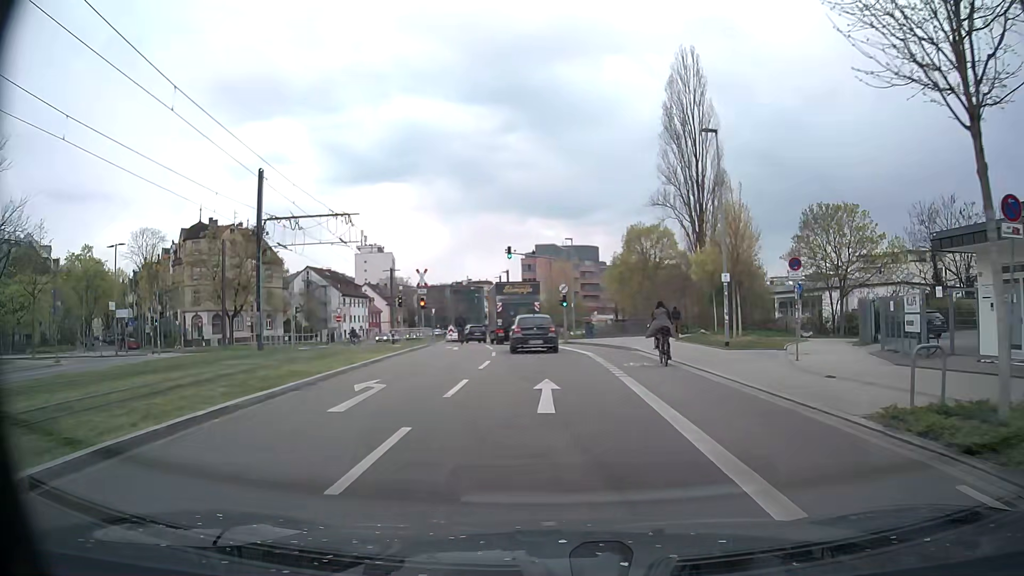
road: secondary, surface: asphalt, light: Day
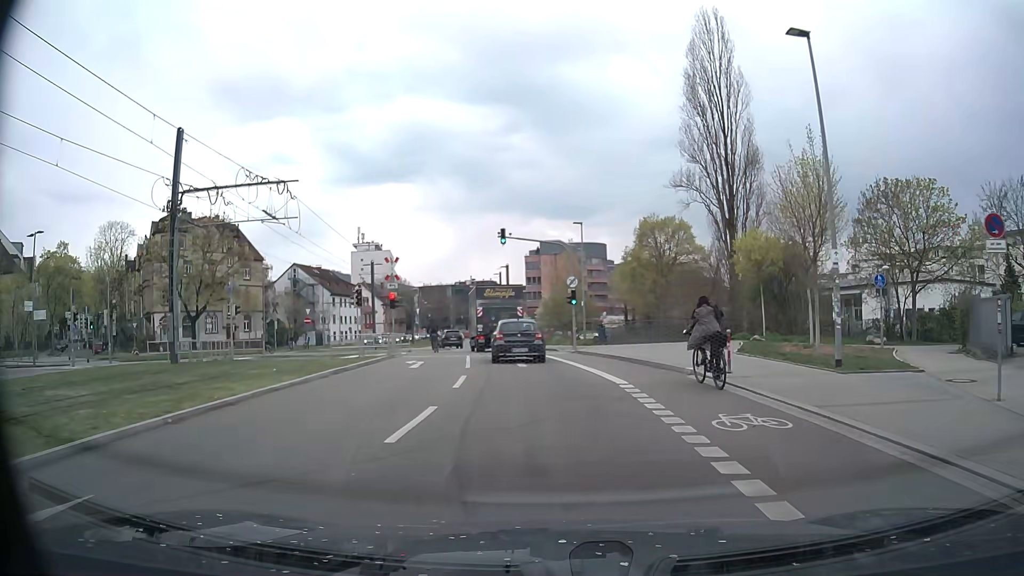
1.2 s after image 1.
(0.0, +9.8) m; 0°
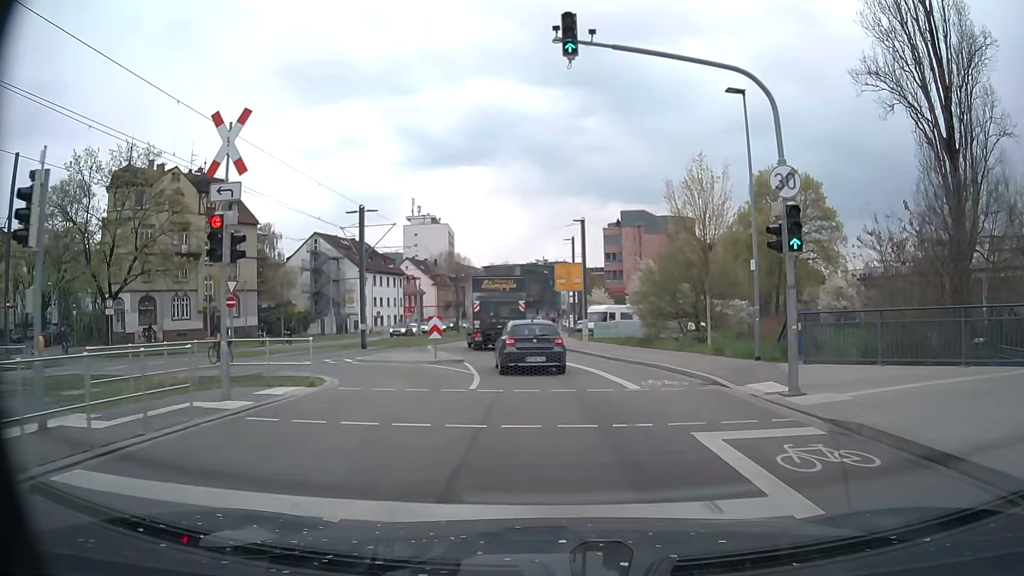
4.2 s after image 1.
(-1.7, +24.8) m; -6°
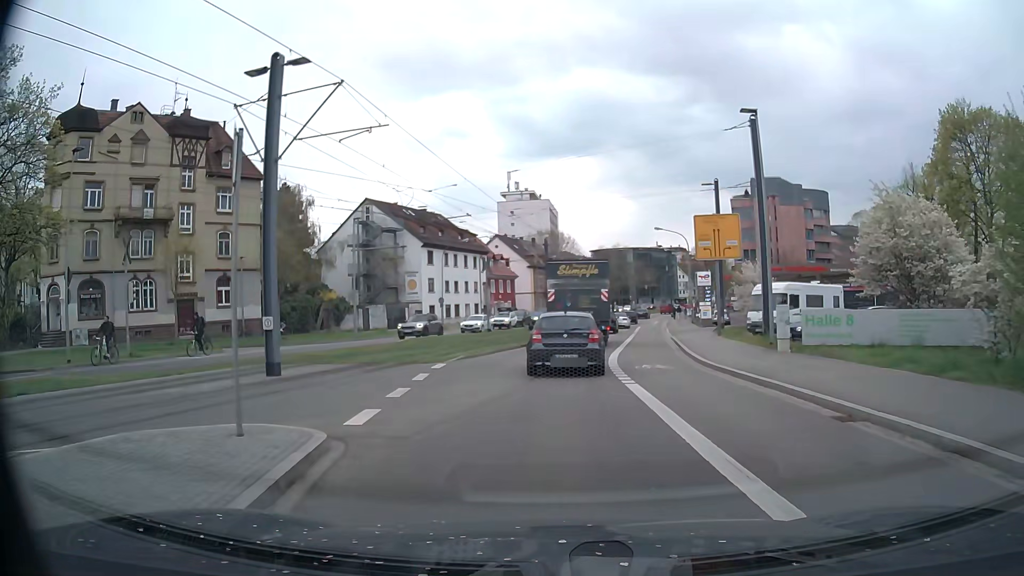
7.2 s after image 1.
(-1.3, +23.1) m; -9°
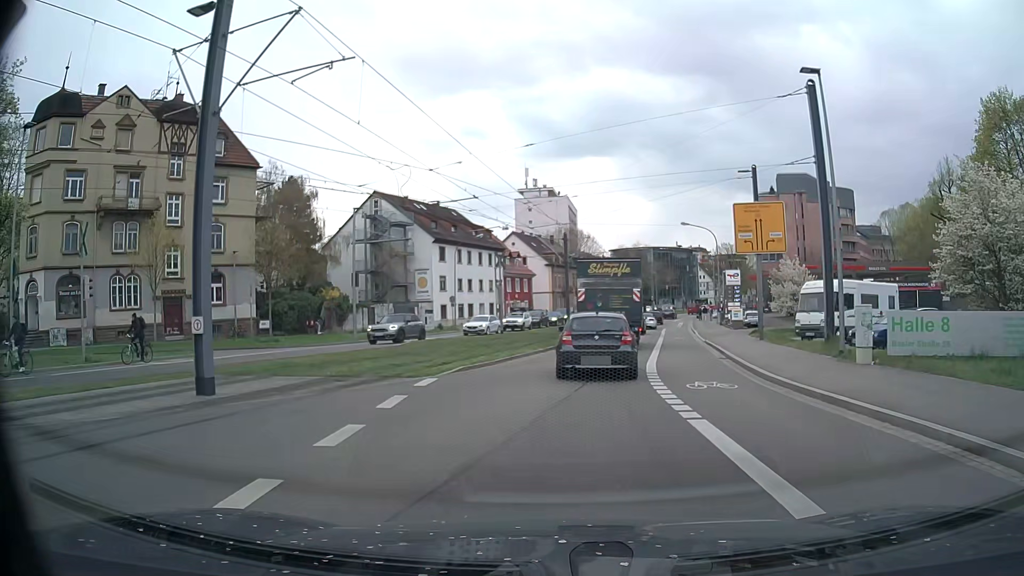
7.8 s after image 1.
(-0.1, +4.4) m; -2°
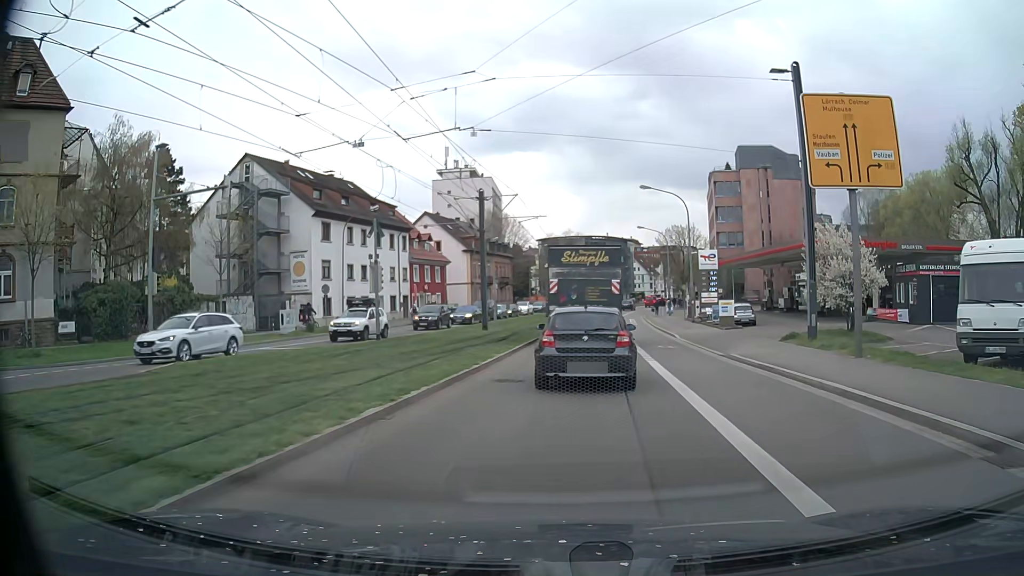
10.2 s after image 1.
(+0.5, +16.6) m; +6°
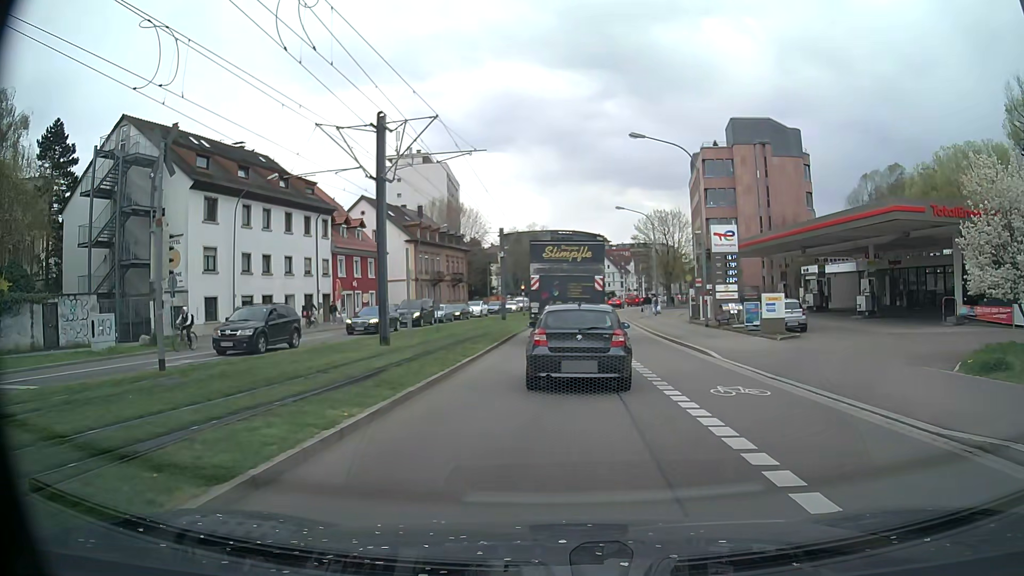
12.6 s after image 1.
(+0.5, +14.3) m; +2°
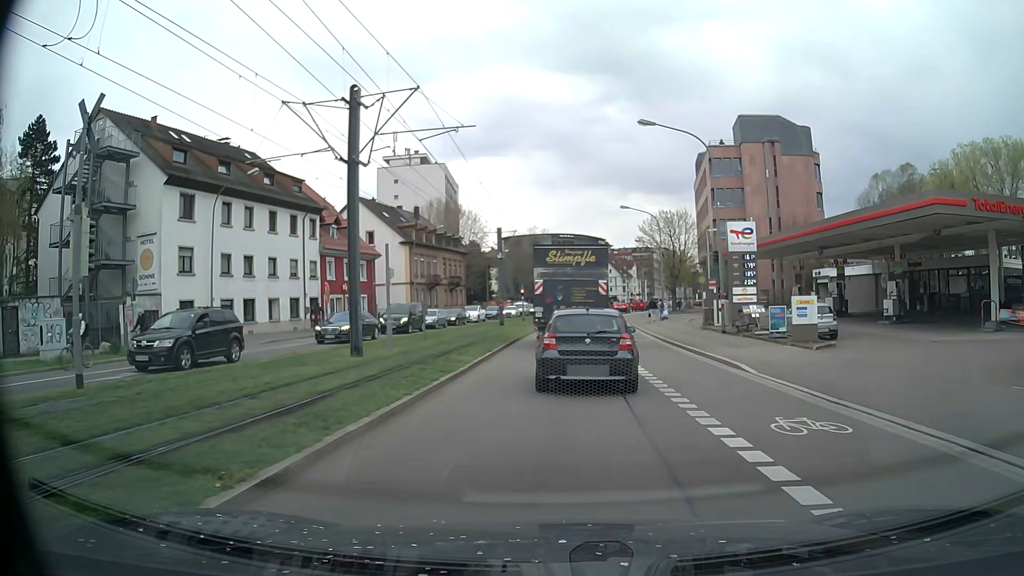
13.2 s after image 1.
(0.0, +3.2) m; -1°
